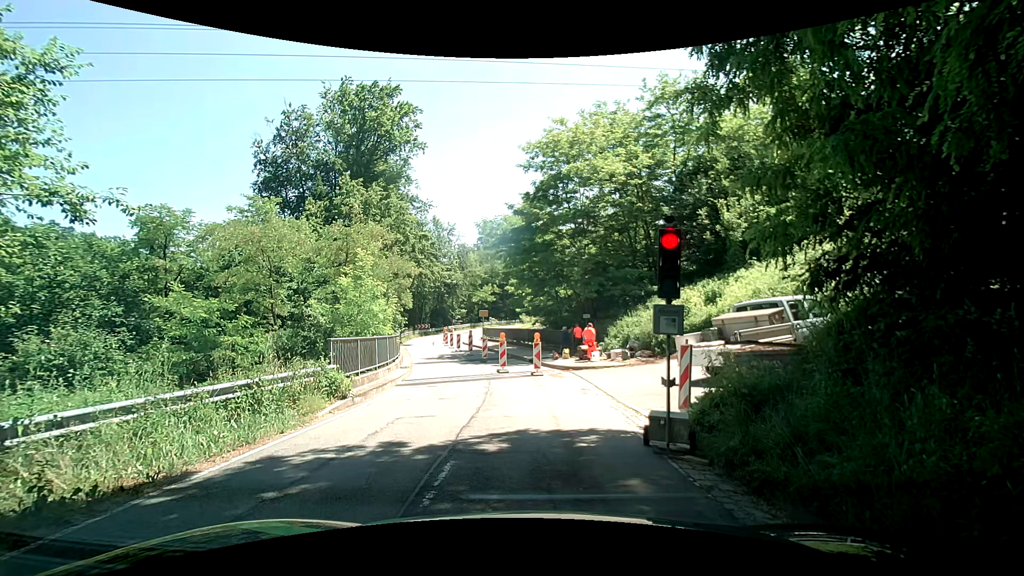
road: tertiary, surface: asphalt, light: Day
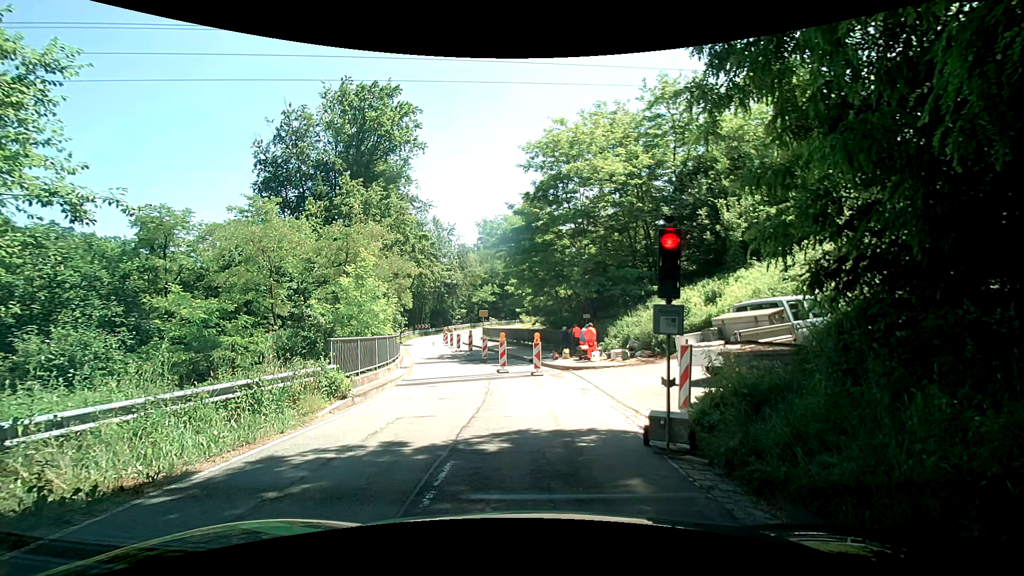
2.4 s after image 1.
(0.0, 0.0) m; 0°
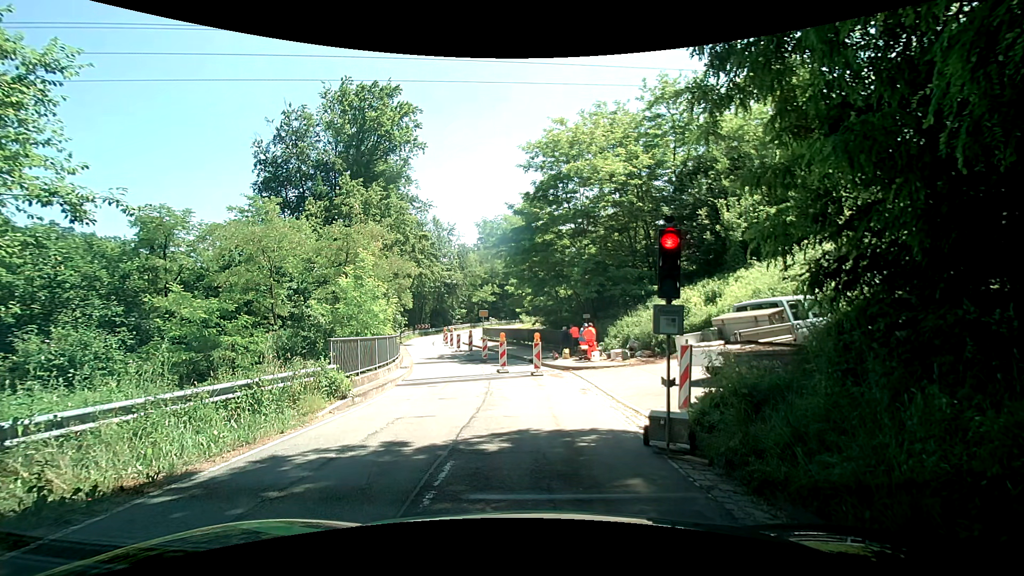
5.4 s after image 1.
(0.0, 0.0) m; 0°
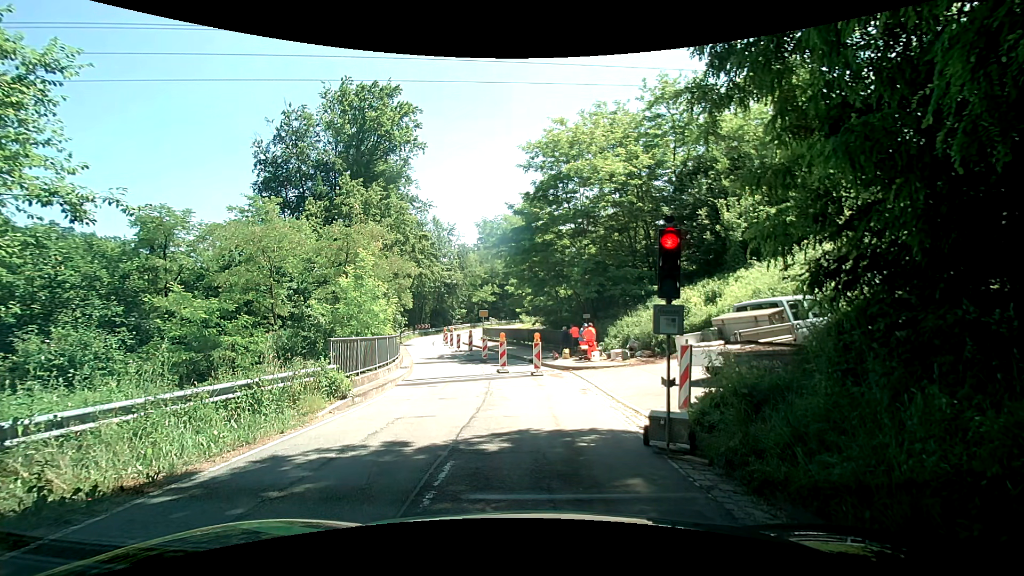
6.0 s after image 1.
(0.0, 0.0) m; 0°
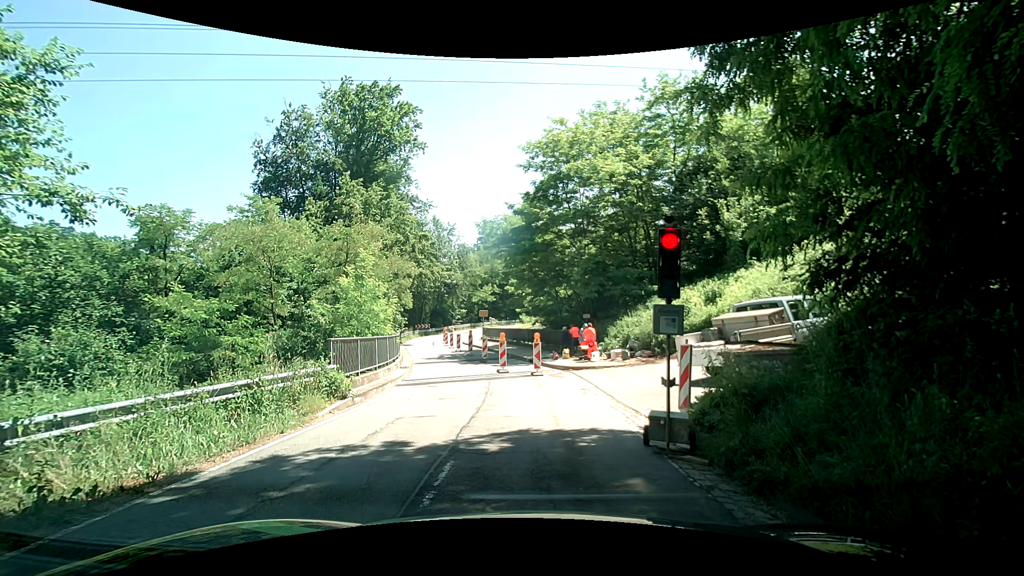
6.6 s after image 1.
(0.0, 0.0) m; 0°
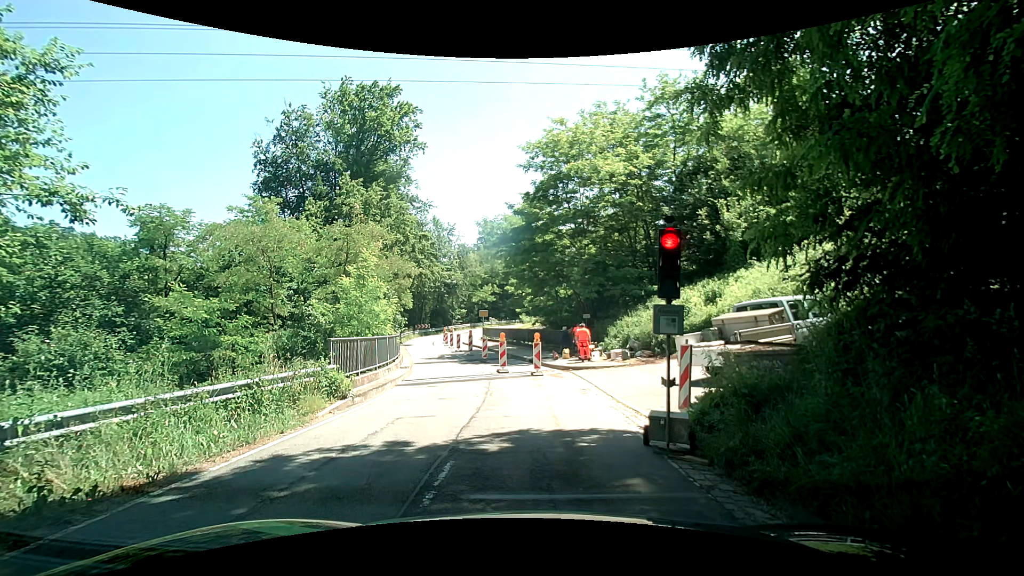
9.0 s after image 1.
(0.0, 0.0) m; 0°
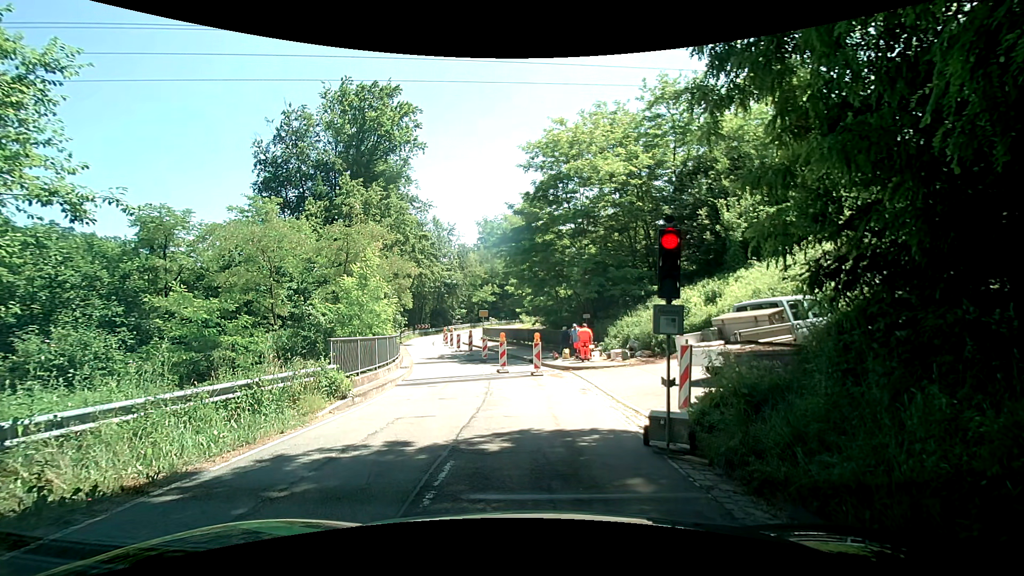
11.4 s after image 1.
(0.0, 0.0) m; 0°
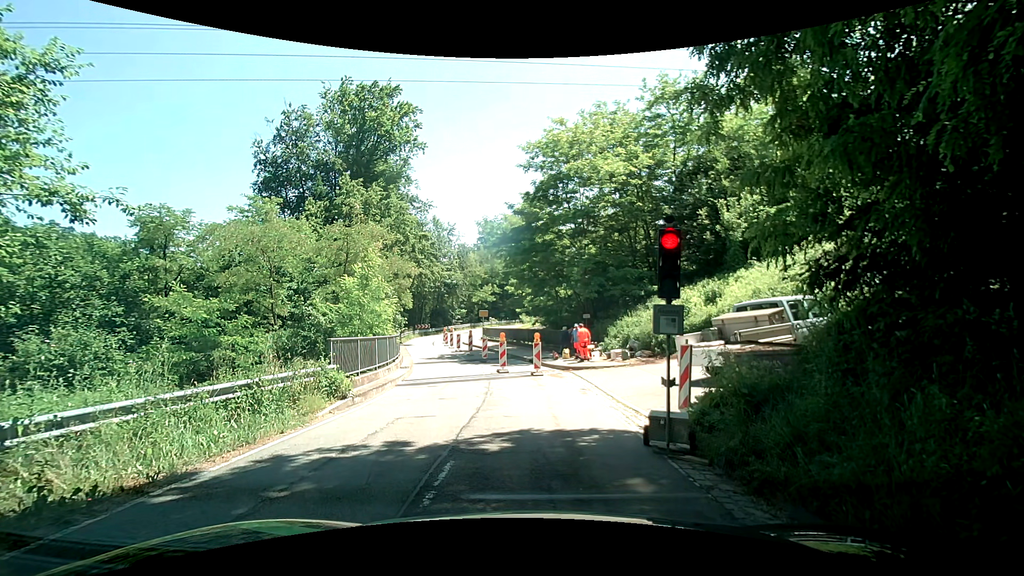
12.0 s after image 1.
(0.0, 0.0) m; 0°
(0, +10) (-2, +20) (-4, +30) (-6, +39) (-8, +49) (-9, +59) (-7, +69) (-2, +78) (+3, +86) (+8, +95) m
